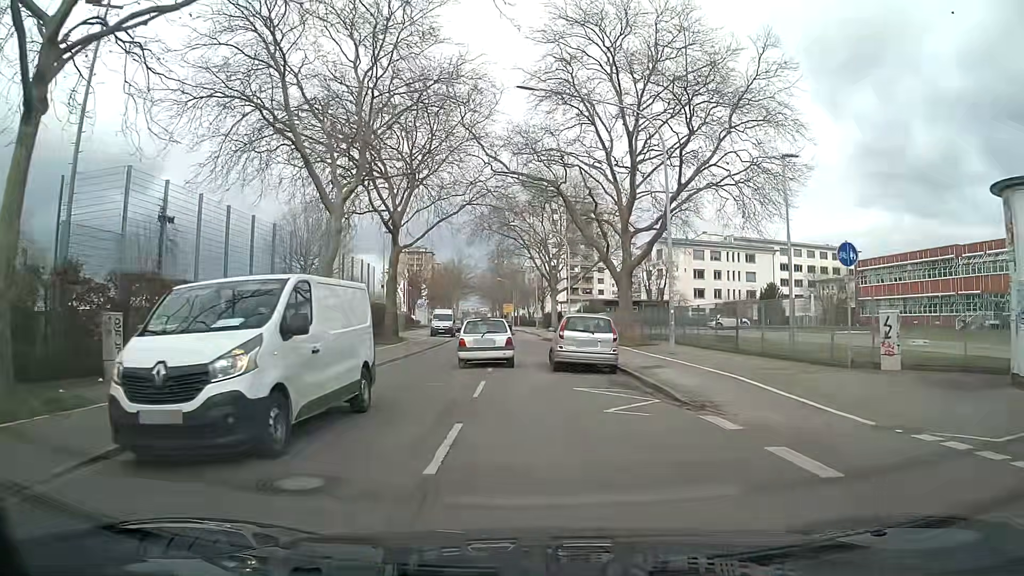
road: tertiary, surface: asphalt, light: Day
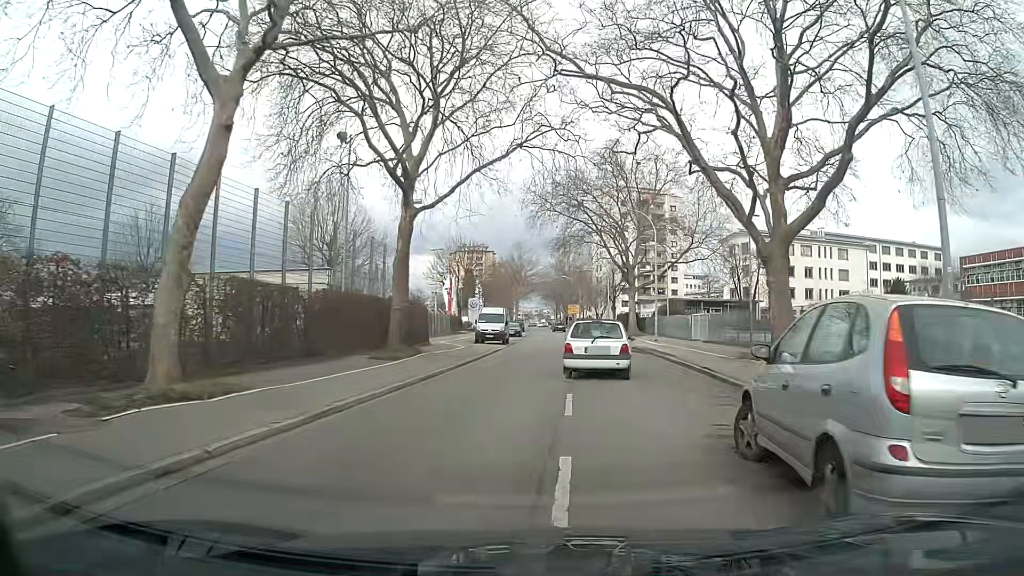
(-0.6, +14.2) m; -3°
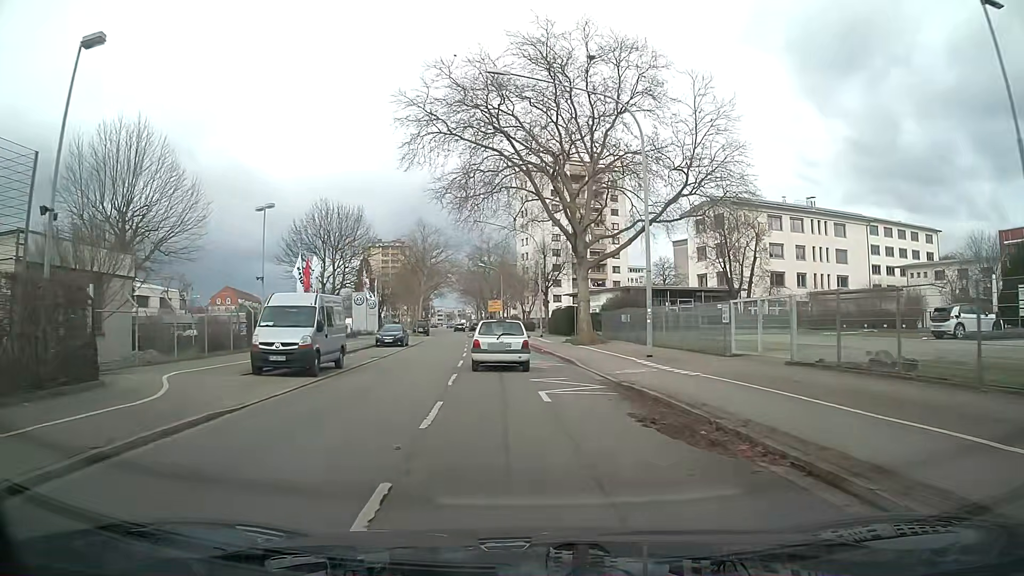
(+1.8, +25.4) m; +4°
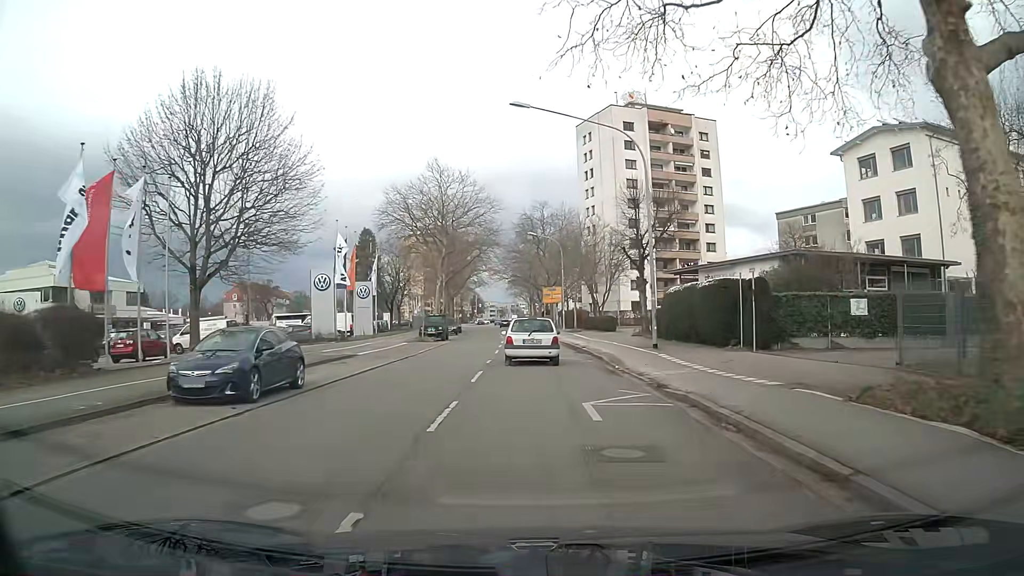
(-1.3, +31.2) m; -4°
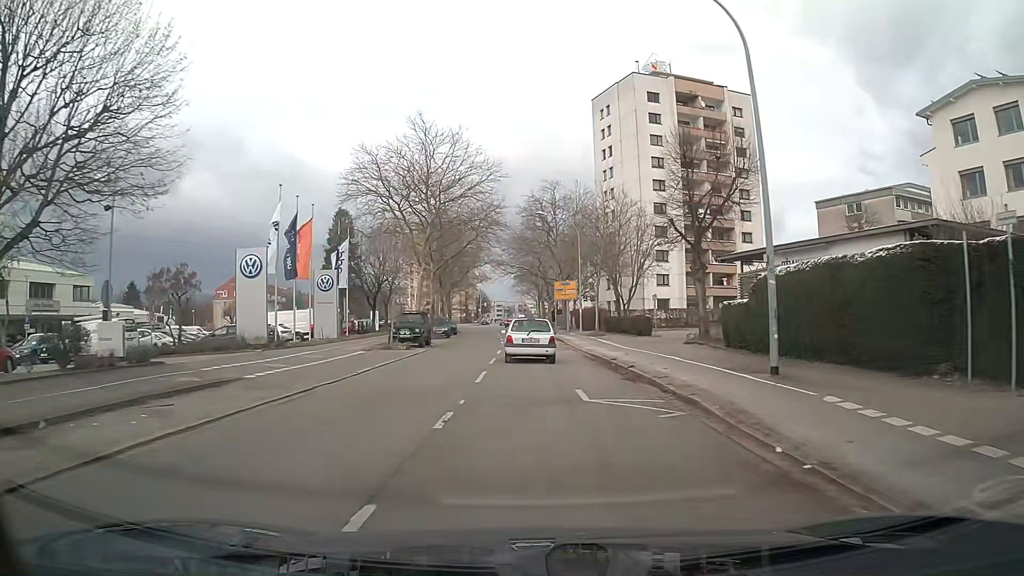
(-0.1, +12.9) m; -1°
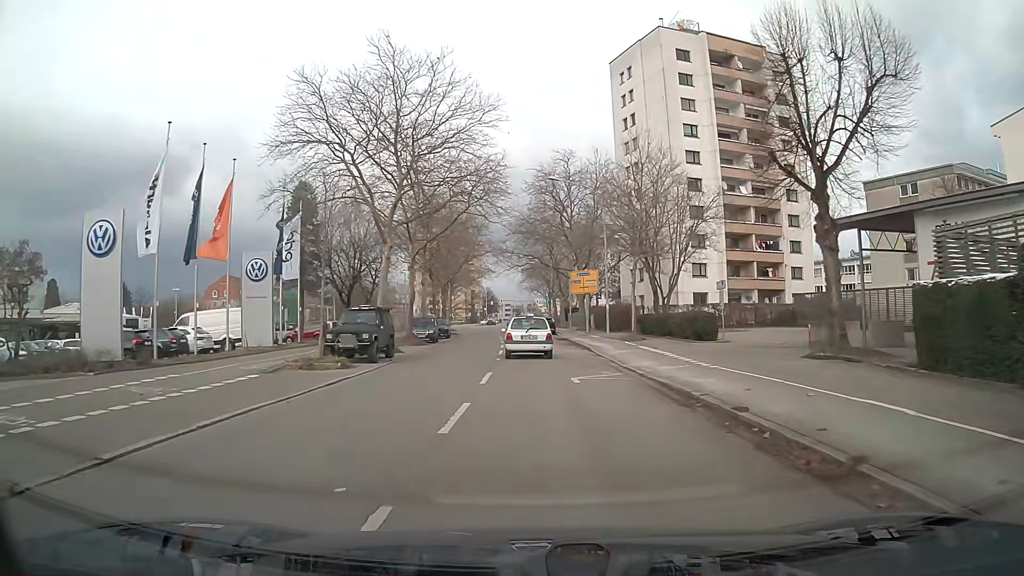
(-0.1, +13.0) m; -1°
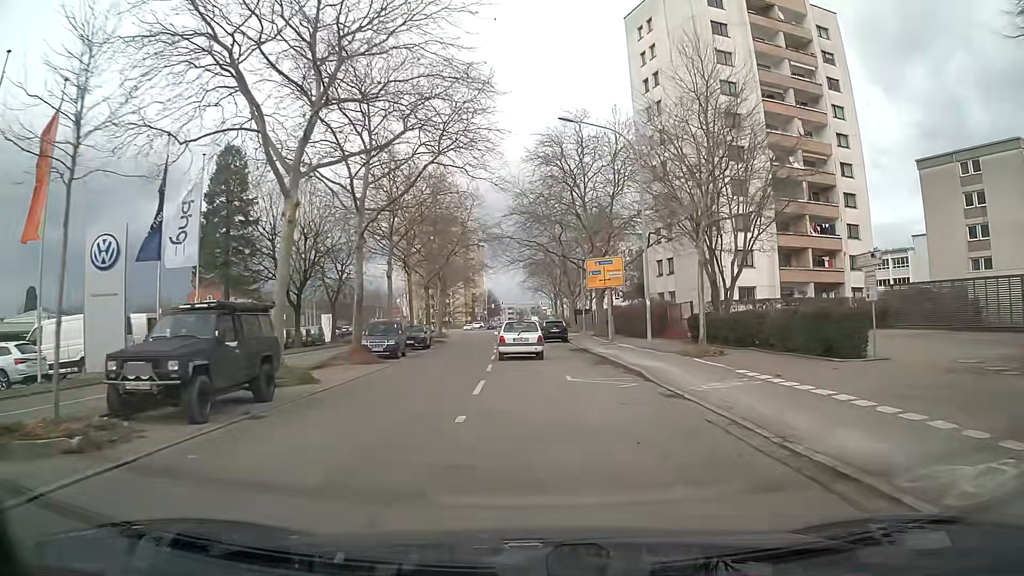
(0.0, +13.1) m; 0°
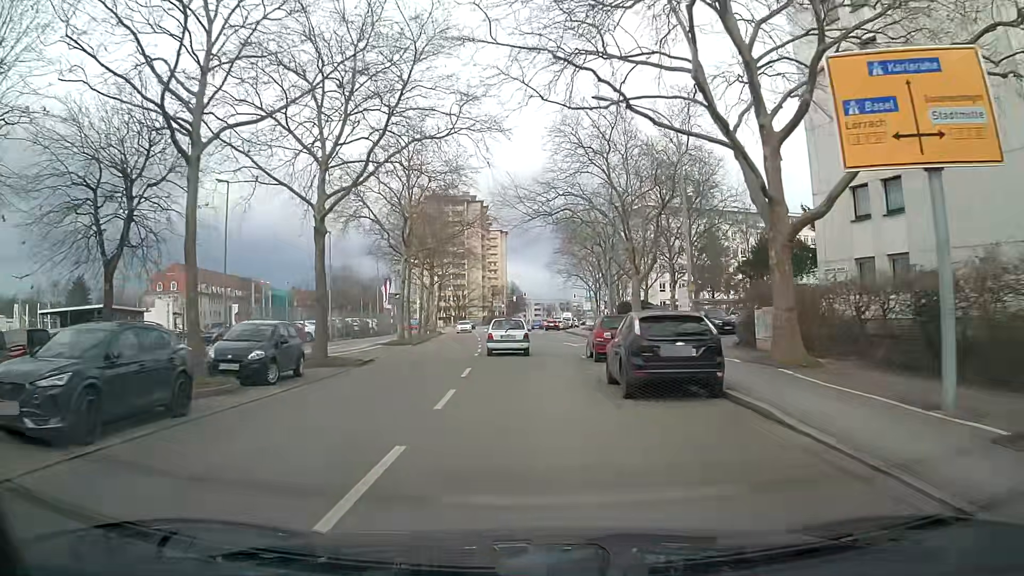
(-0.5, +32.9) m; -3°
